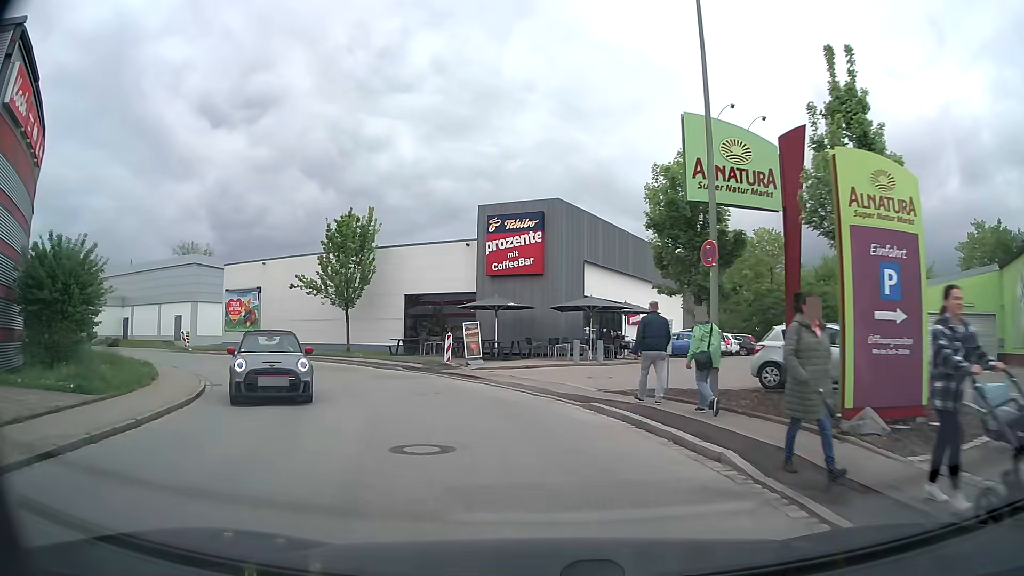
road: tertiary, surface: asphalt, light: Day
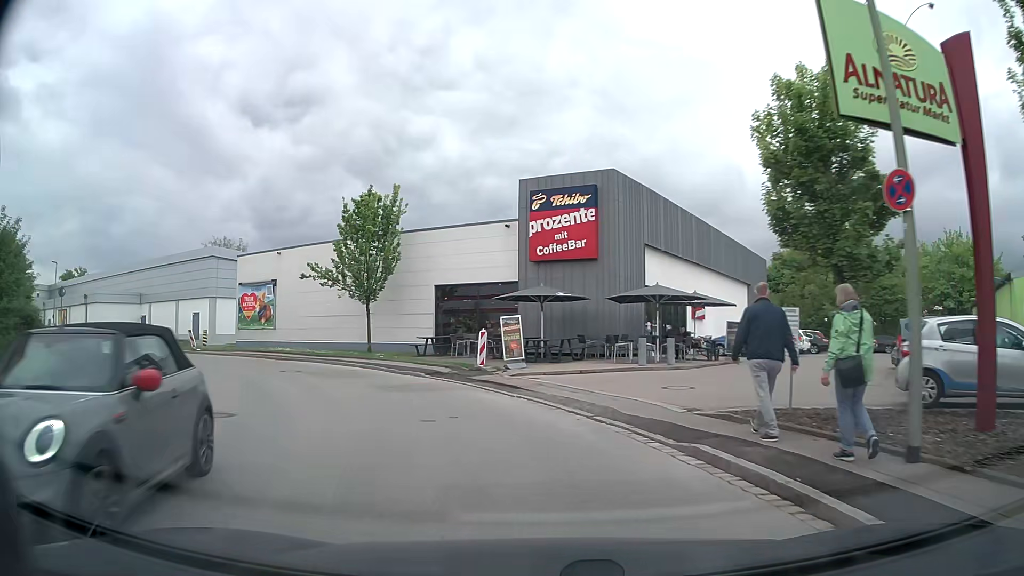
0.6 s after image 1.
(-0.1, +4.9) m; -3°
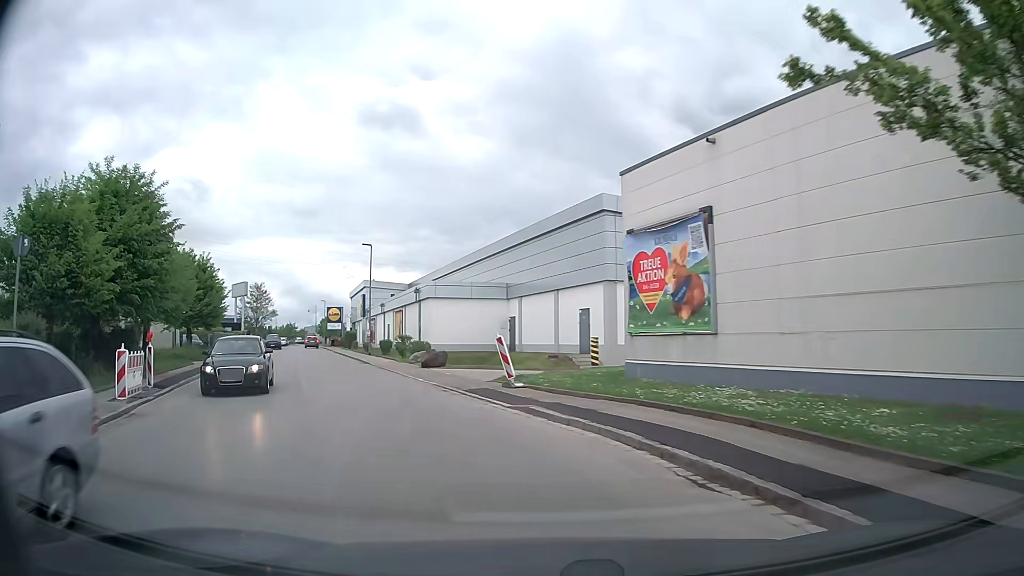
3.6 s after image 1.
(-7.9, +22.4) m; -39°
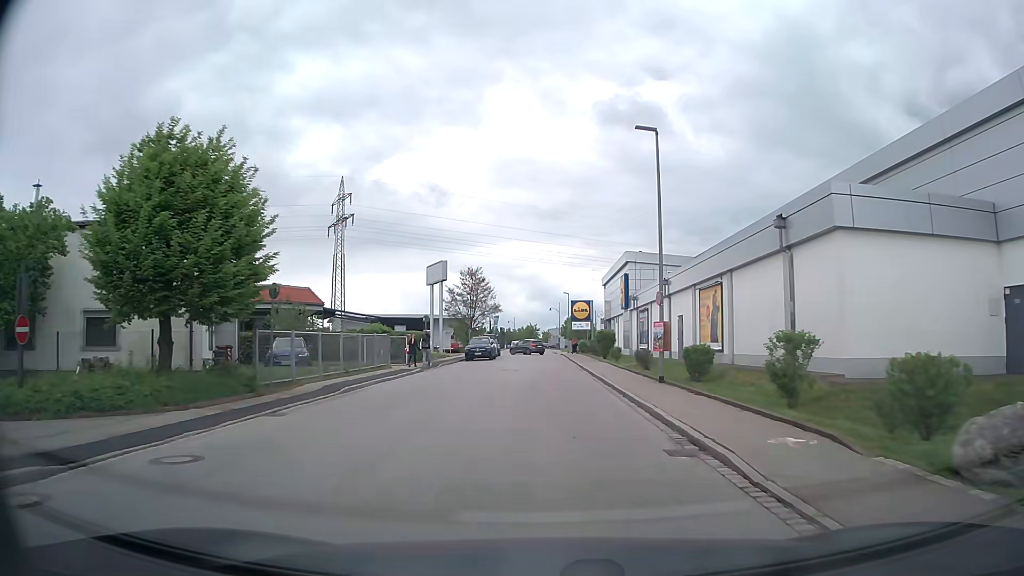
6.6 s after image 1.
(-8.0, +26.5) m; -22°
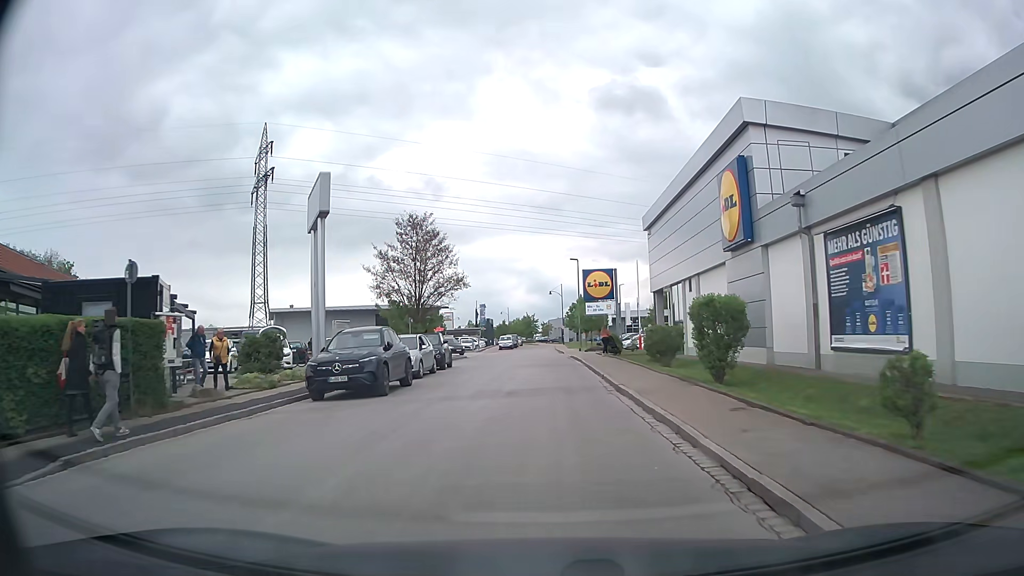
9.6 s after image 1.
(+0.1, +30.9) m; 0°
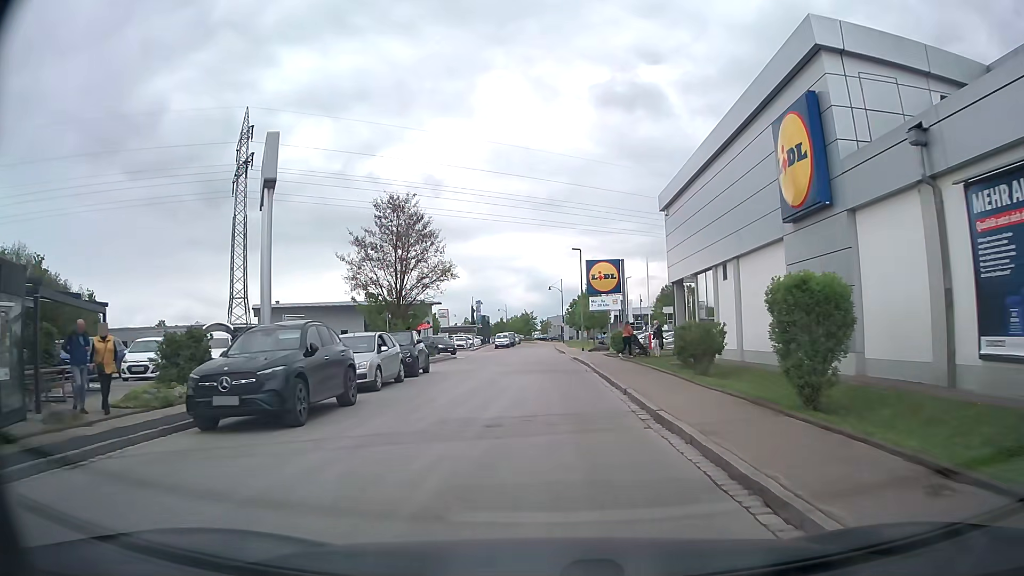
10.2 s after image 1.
(0.0, +5.6) m; 0°
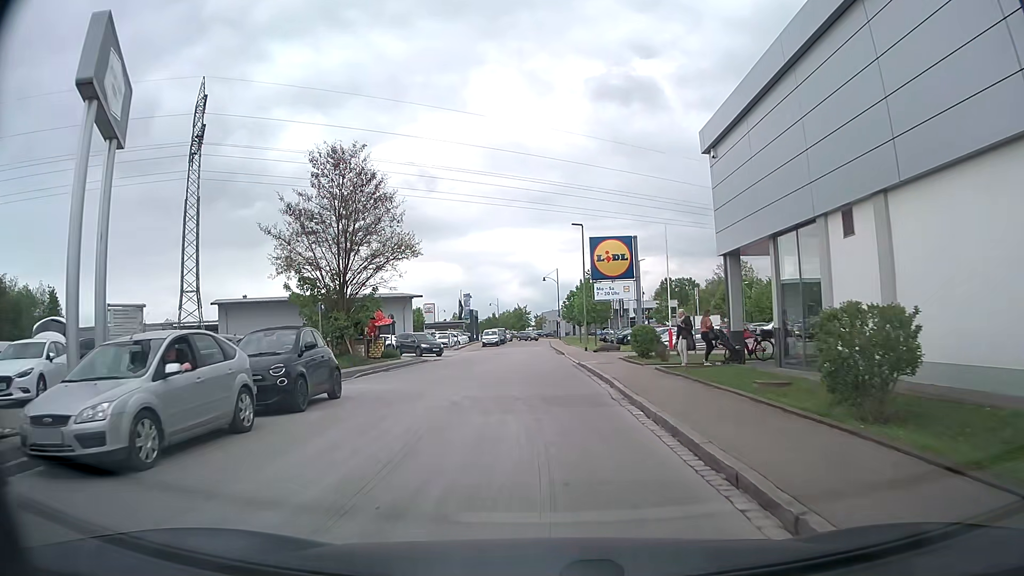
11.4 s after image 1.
(+0.1, +10.0) m; +1°
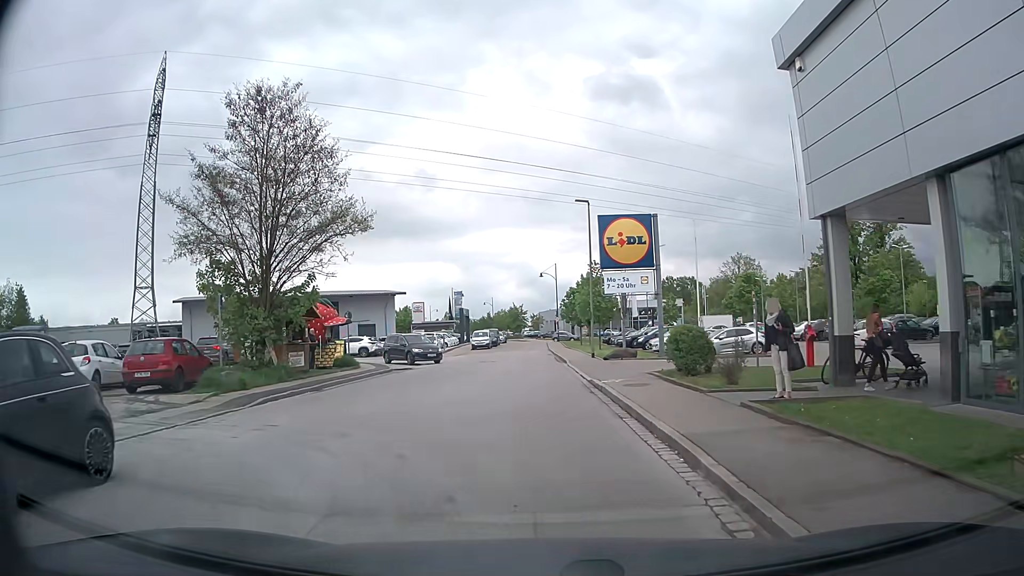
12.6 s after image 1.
(0.0, +7.9) m; 0°
